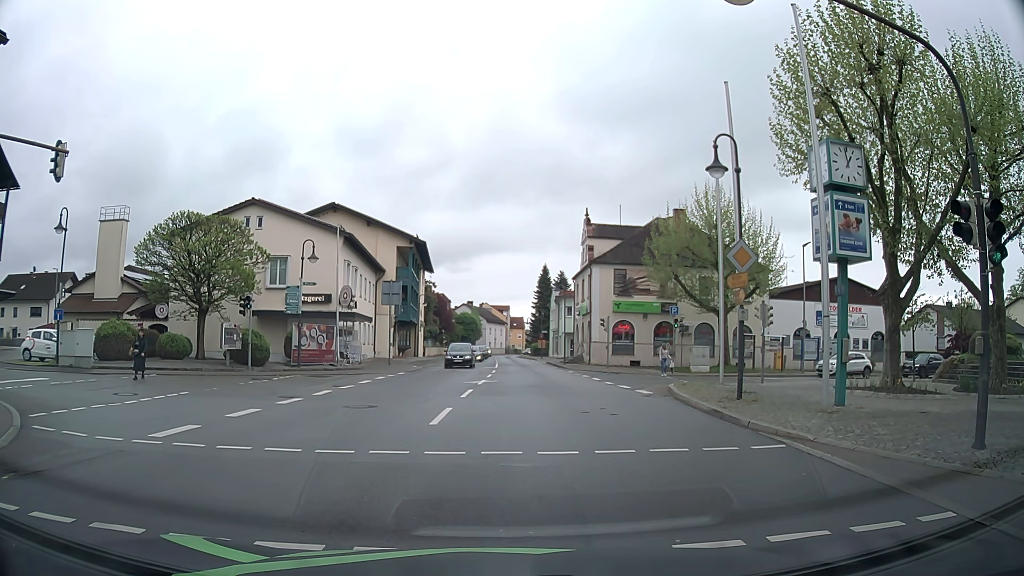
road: secondary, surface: asphalt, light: Day
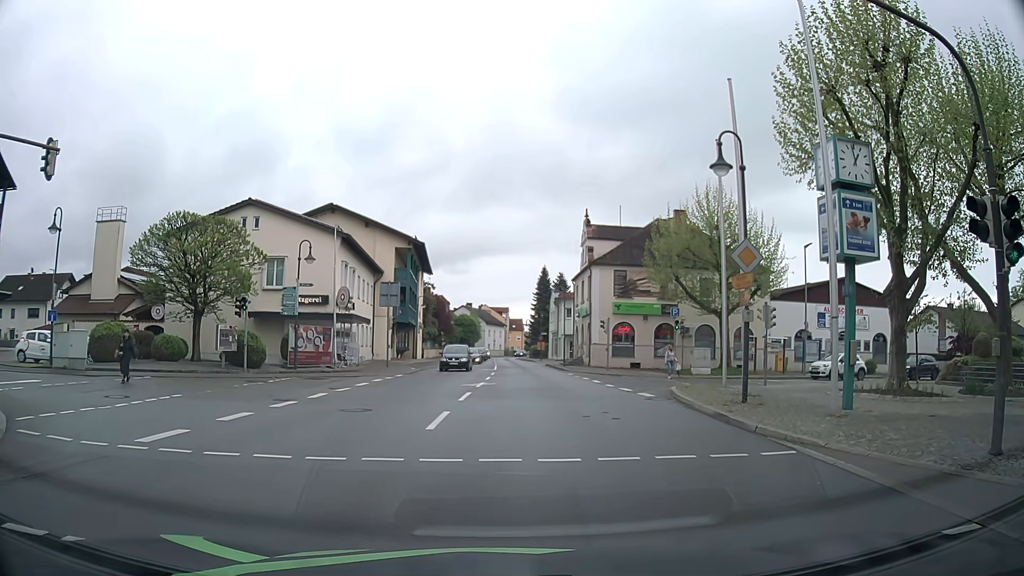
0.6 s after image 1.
(0.0, +0.4) m; 0°
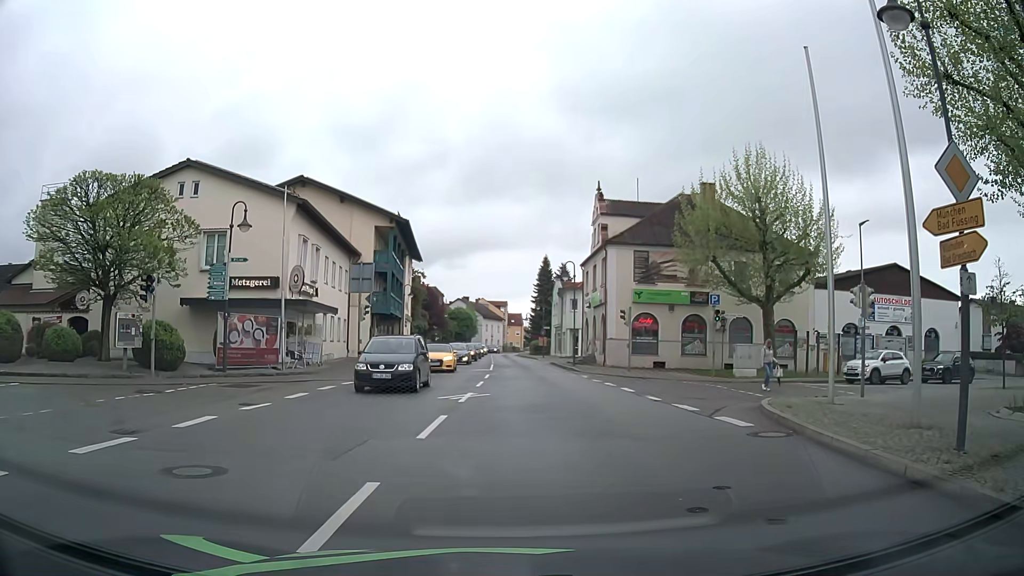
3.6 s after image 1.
(0.0, +7.9) m; 0°
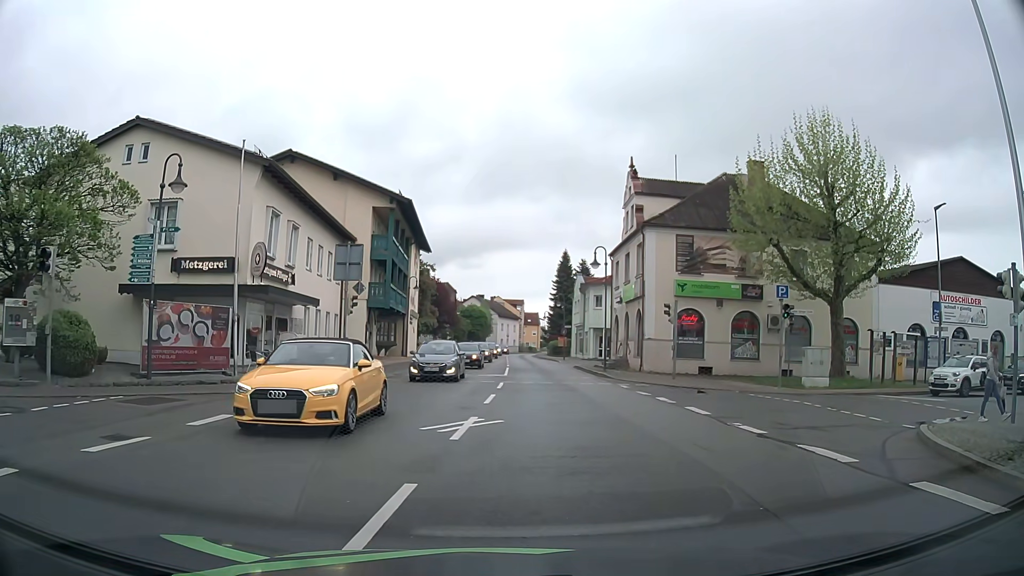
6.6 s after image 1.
(0.0, +5.9) m; 0°
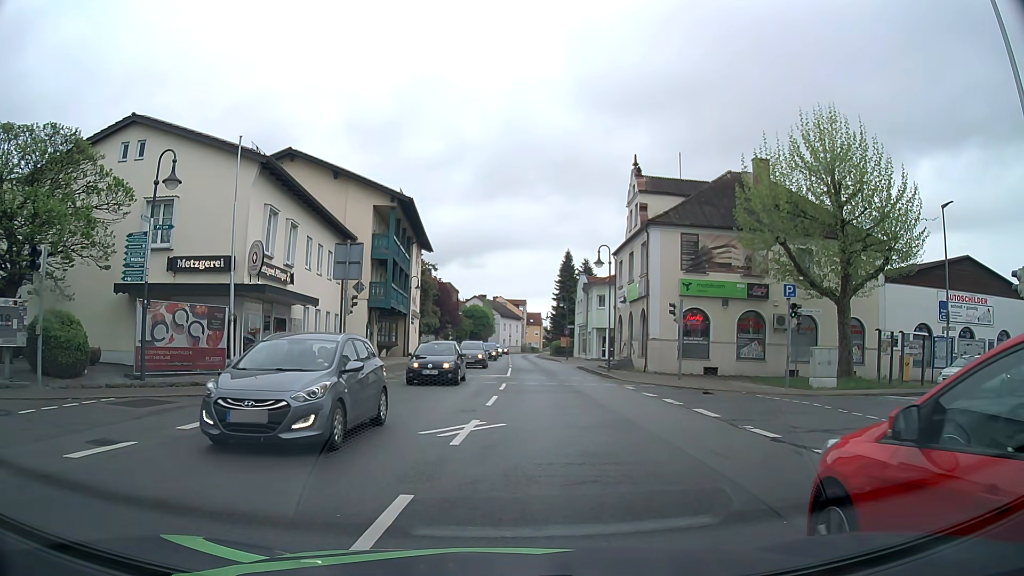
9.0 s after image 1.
(0.0, +0.5) m; 0°
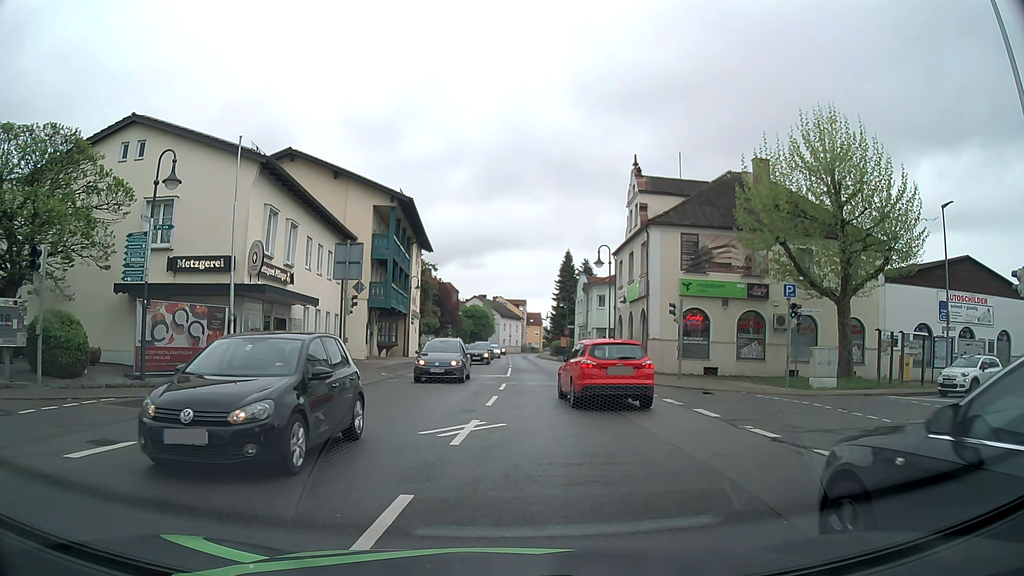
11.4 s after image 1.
(0.0, 0.0) m; 0°
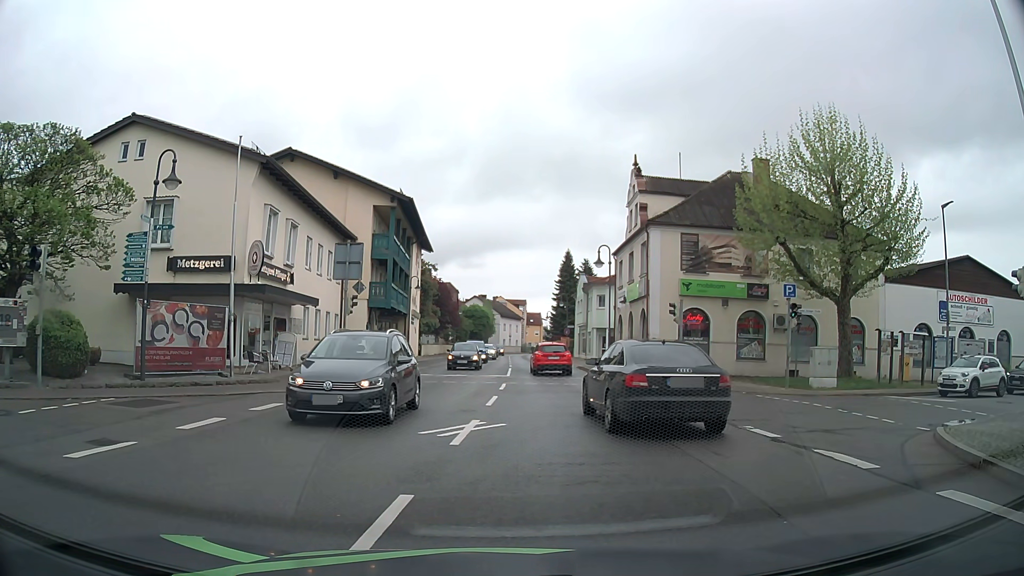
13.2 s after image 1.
(0.0, 0.0) m; 0°
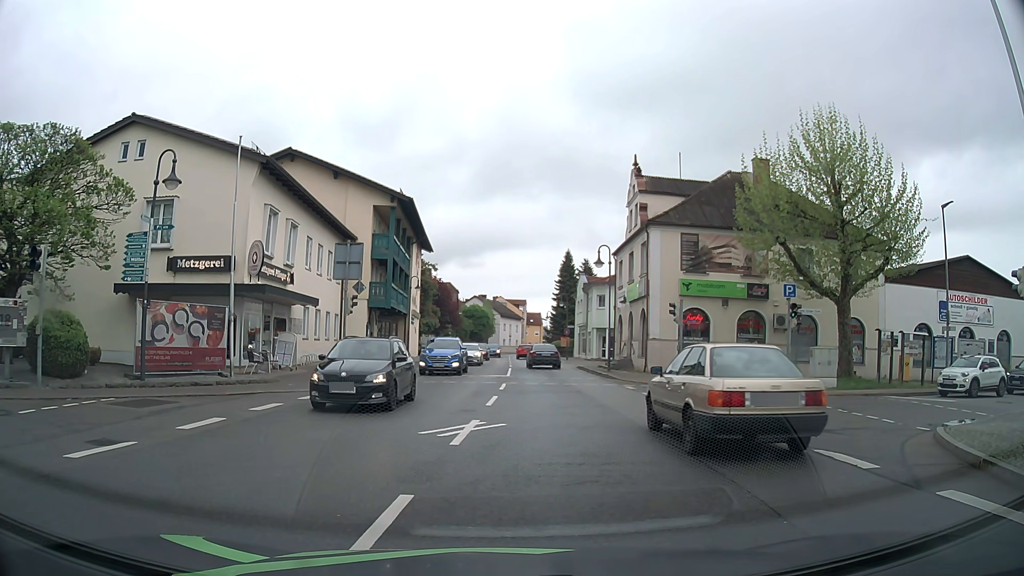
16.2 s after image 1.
(0.0, 0.0) m; 0°
